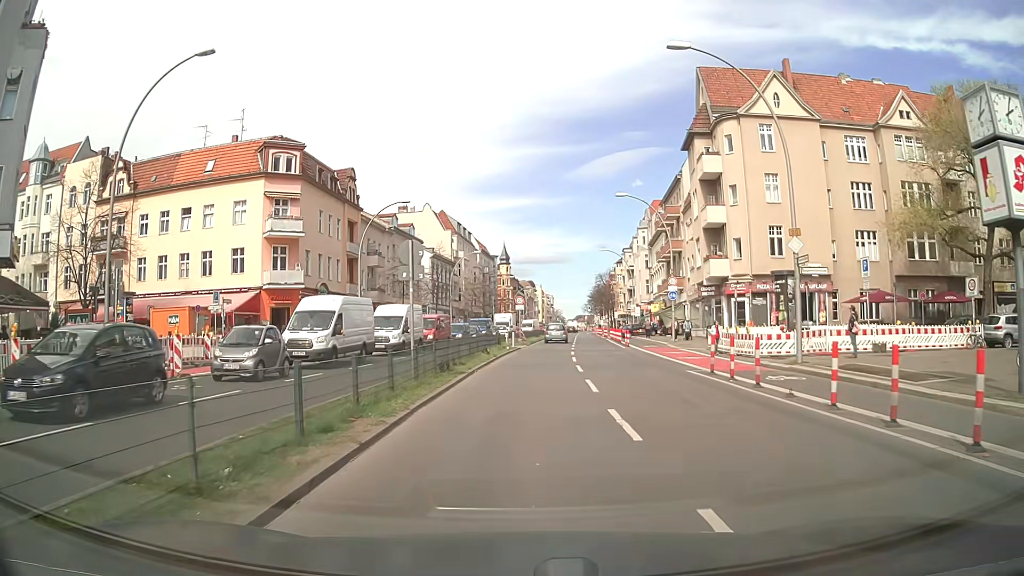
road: primary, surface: asphalt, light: Day
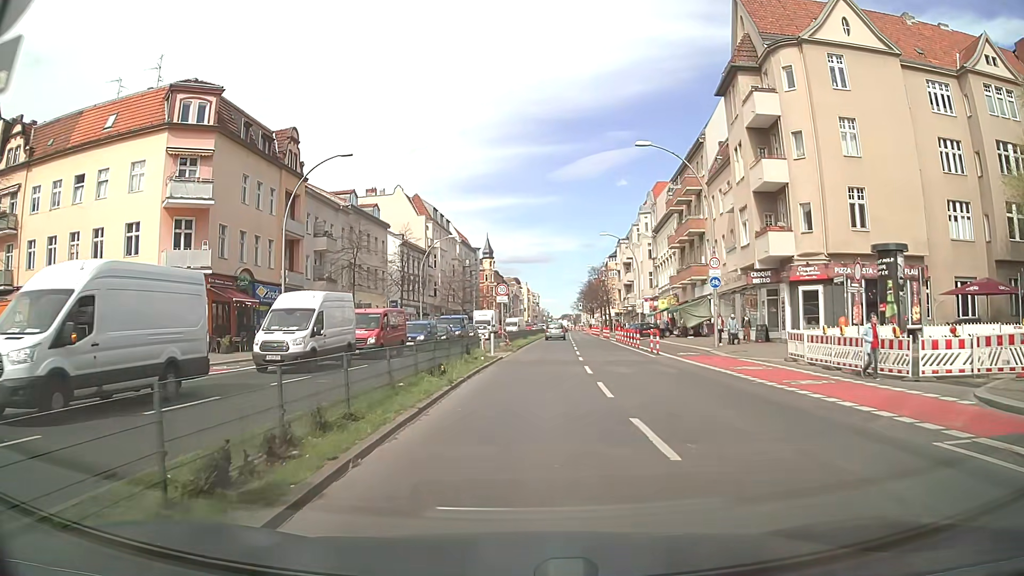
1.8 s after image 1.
(+0.1, +13.4) m; +1°
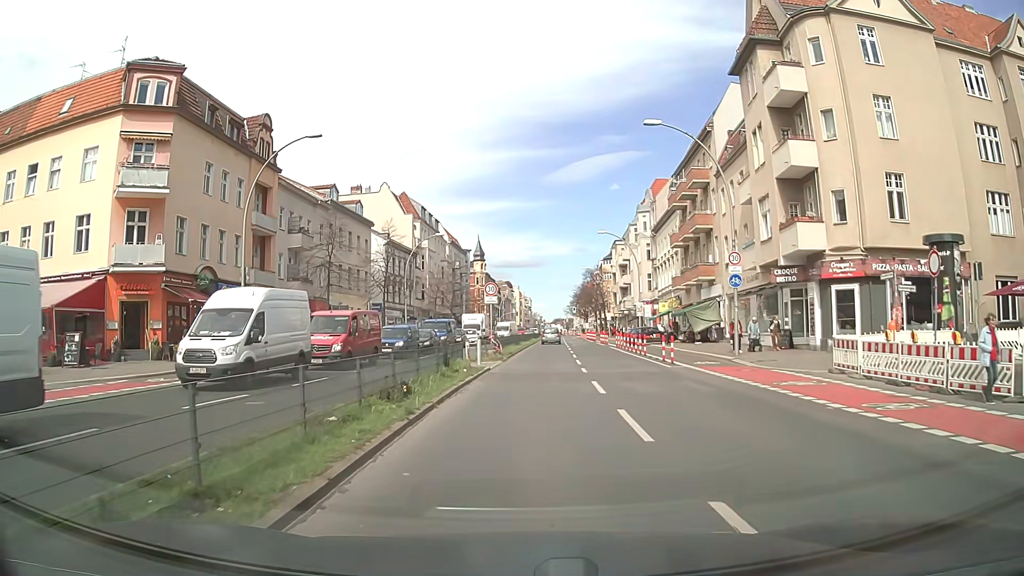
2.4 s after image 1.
(0.0, +4.4) m; +1°
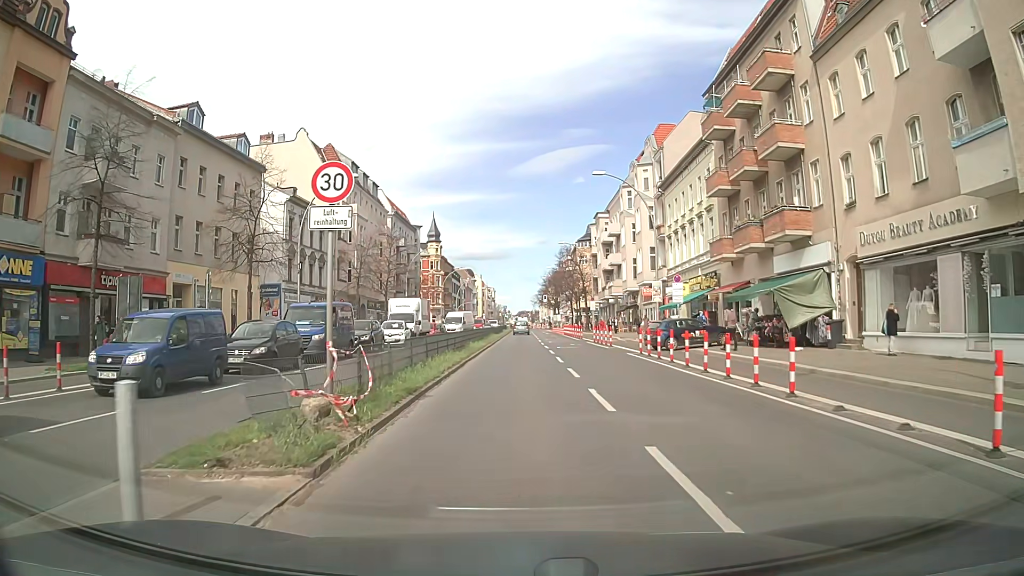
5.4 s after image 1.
(+0.6, +22.3) m; +3°
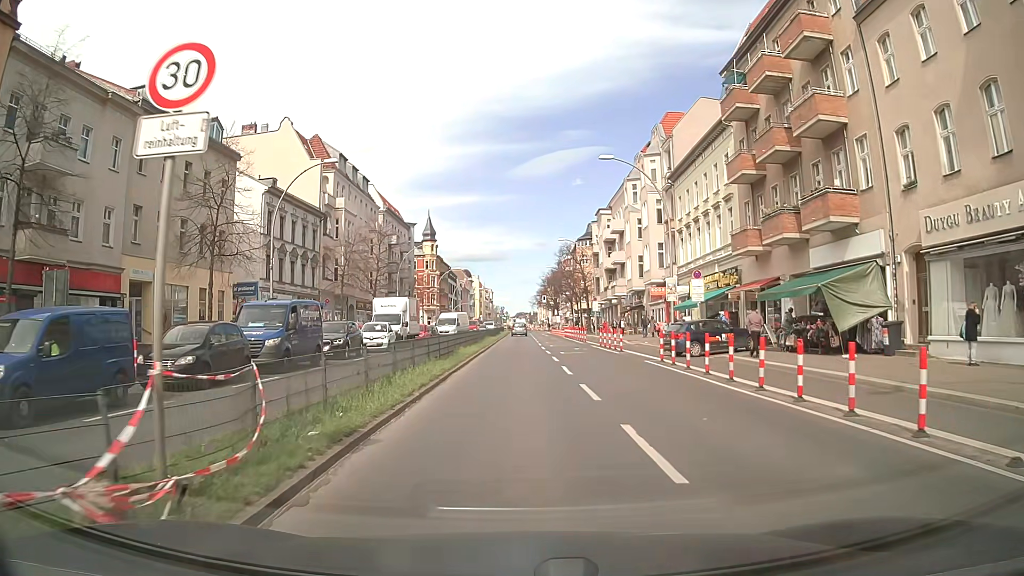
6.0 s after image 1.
(0.0, +4.5) m; 0°
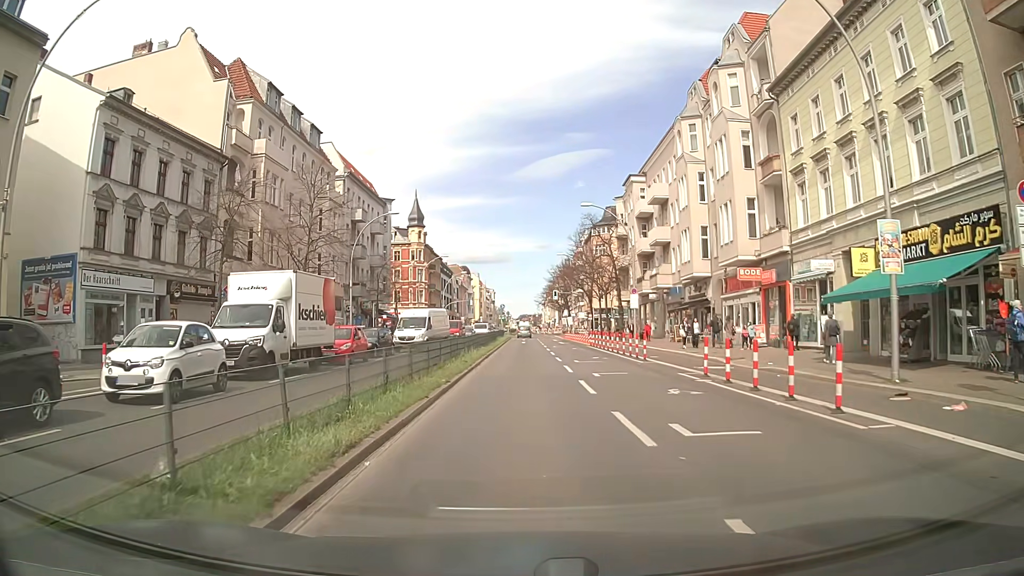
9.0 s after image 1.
(+0.2, +22.3) m; 0°
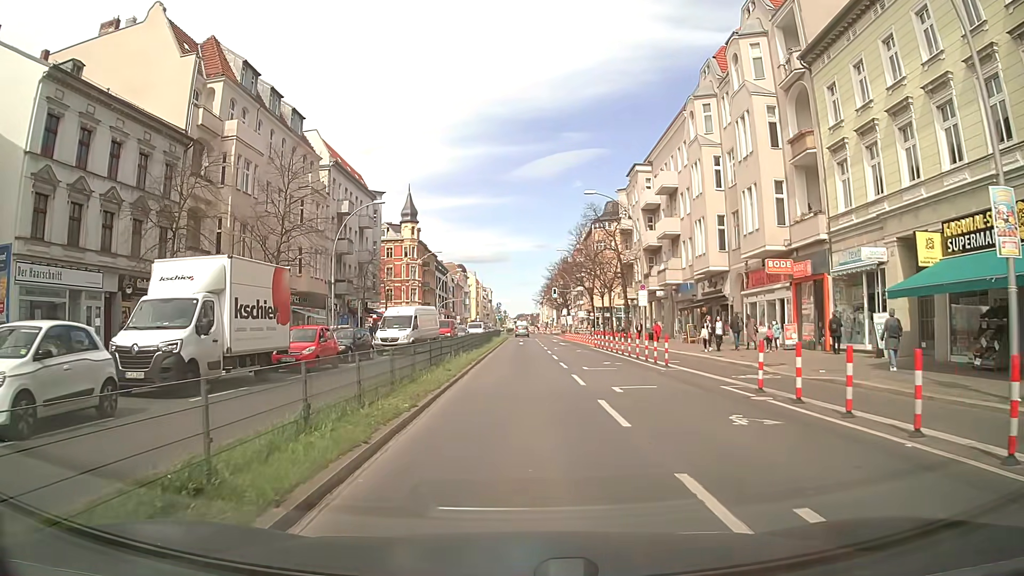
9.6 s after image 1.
(0.0, +4.5) m; 0°
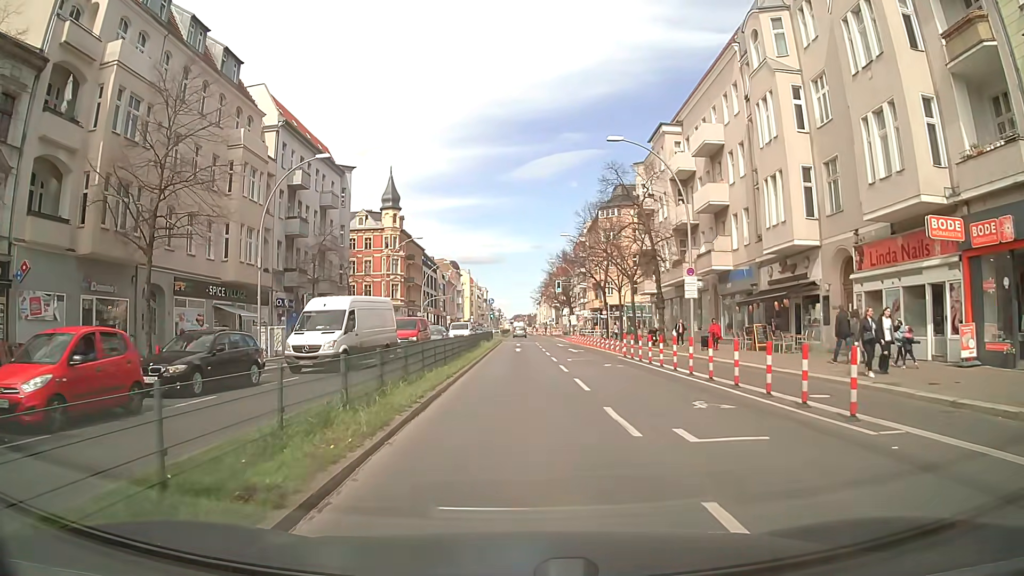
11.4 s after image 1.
(+0.2, +13.5) m; +1°
(0, +10) (0, +20) (0, +30) (0, +40) (0, +50) (0, +60) (0, +70) (0, +80) (0, +90) (0, +100) m
